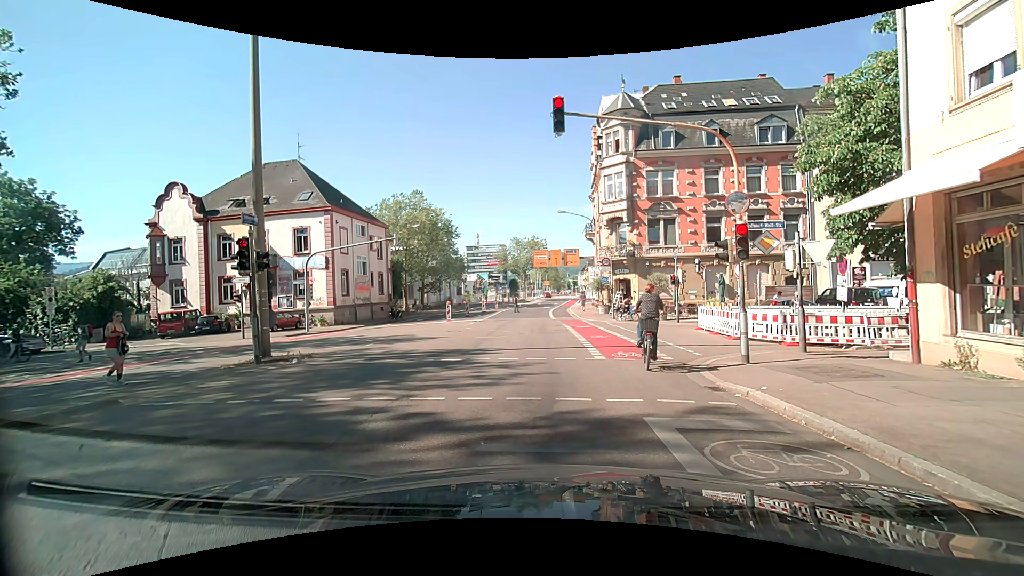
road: secondary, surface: asphalt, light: Day
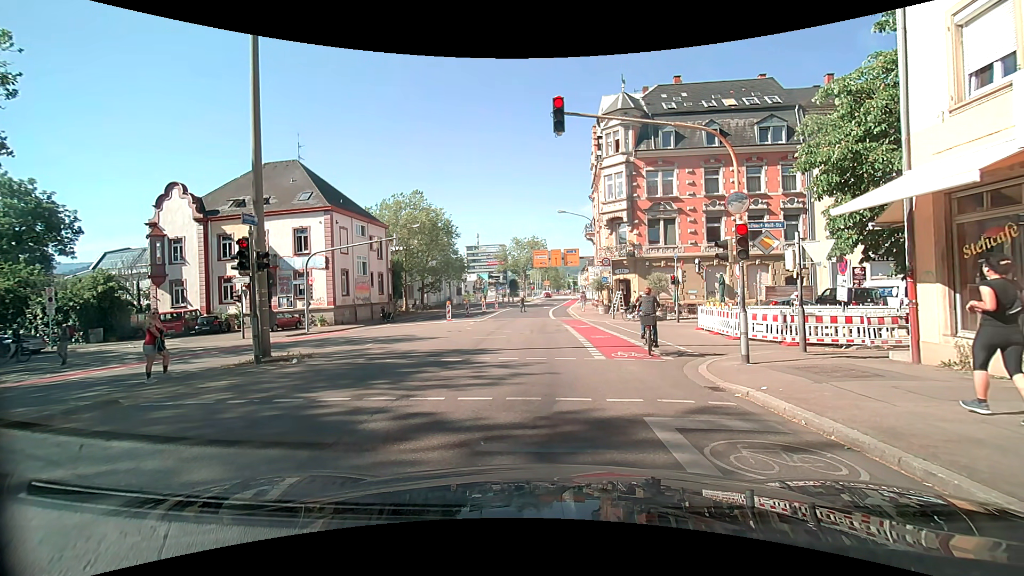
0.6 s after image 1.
(0.0, 0.0) m; 0°
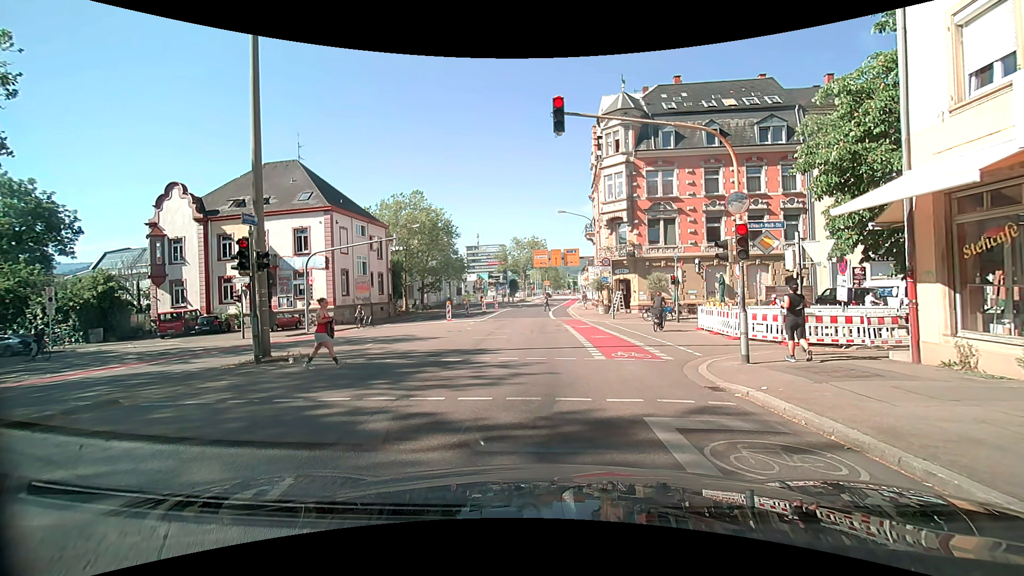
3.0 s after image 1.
(0.0, 0.0) m; 0°
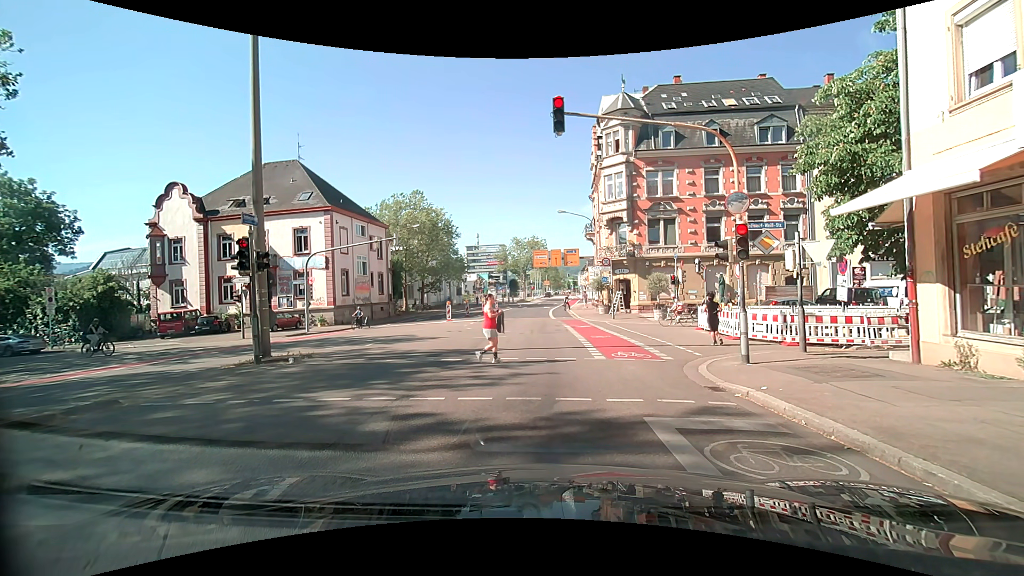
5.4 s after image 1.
(0.0, 0.0) m; 0°
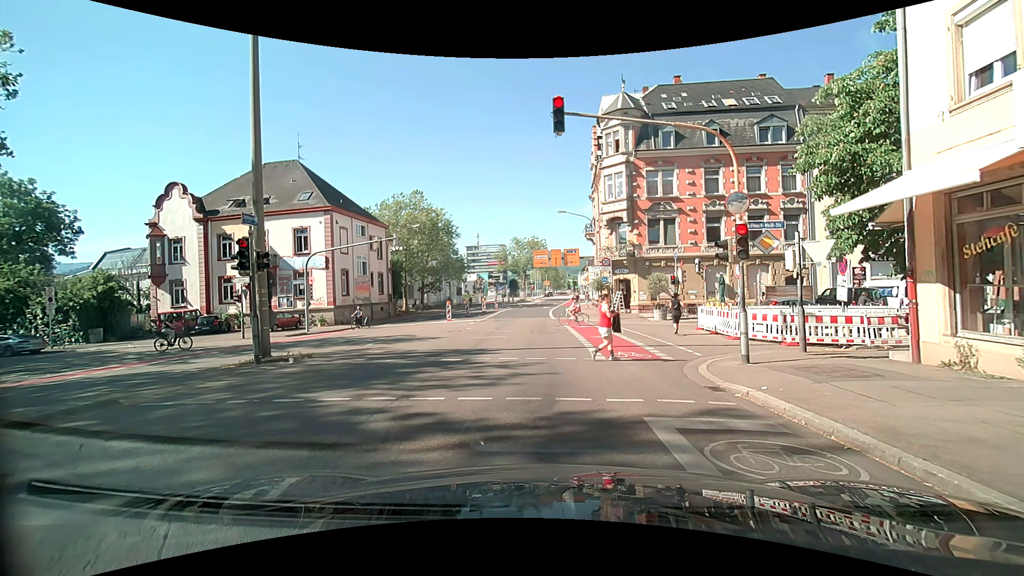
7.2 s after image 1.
(0.0, 0.0) m; 0°
(0, +10) (0, +20) (0, +30) (0, +40) (0, +50) (0, +60) (+1, +70) (+2, +80) (+5, +90) (+8, +99) m
